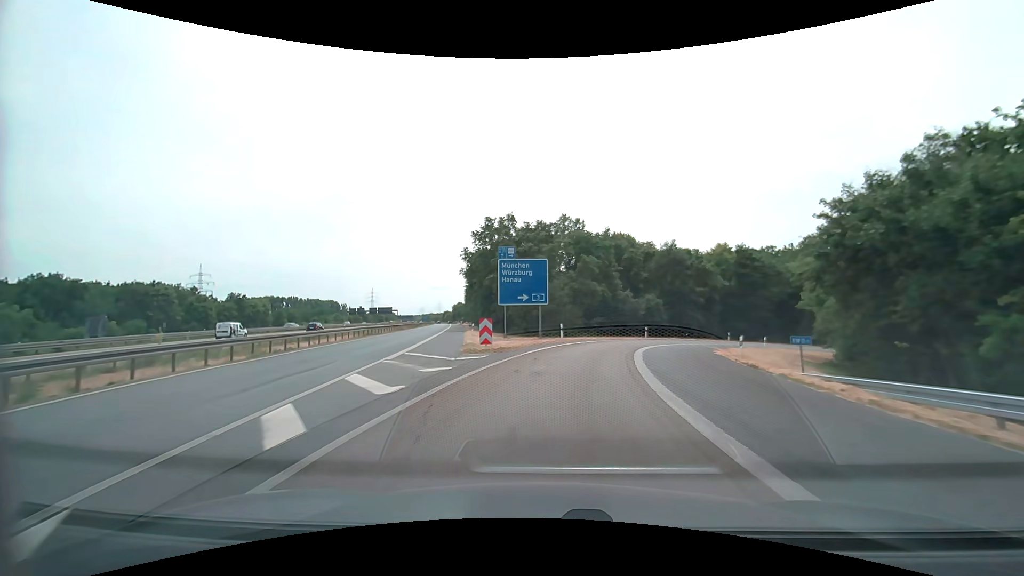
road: motorway_link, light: Day
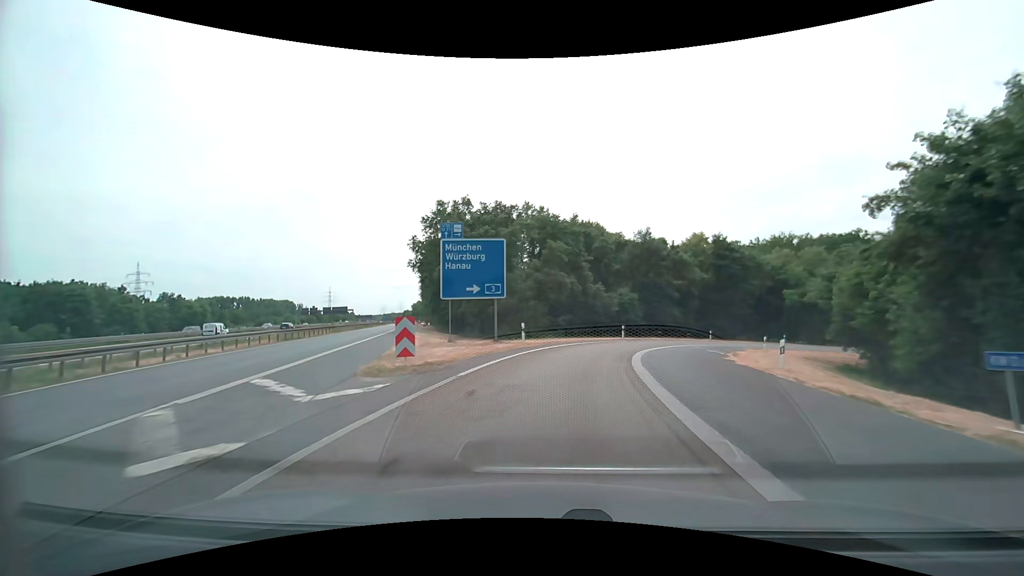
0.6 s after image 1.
(+0.3, +8.2) m; +4°
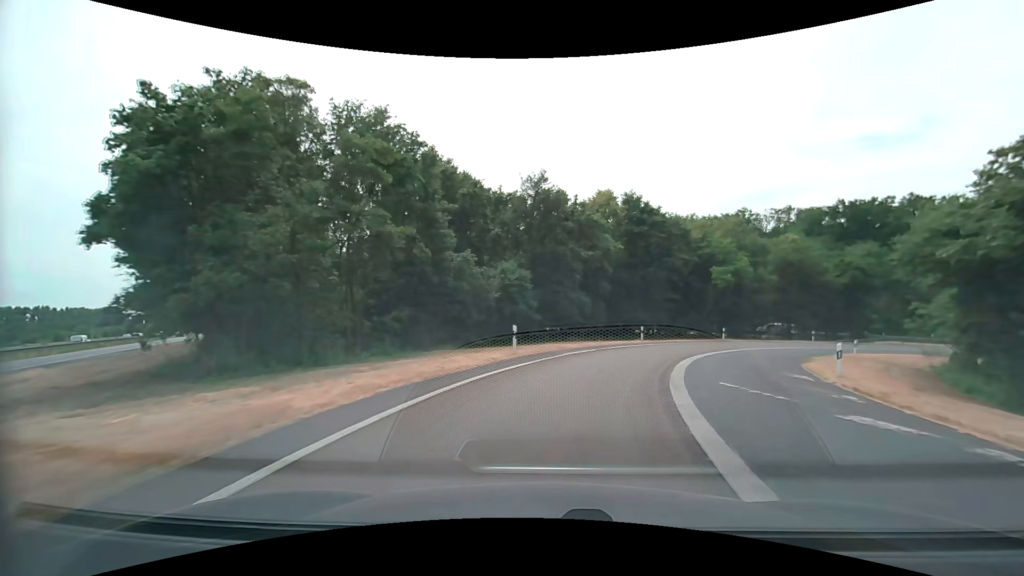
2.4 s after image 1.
(+2.5, +22.9) m; +14°
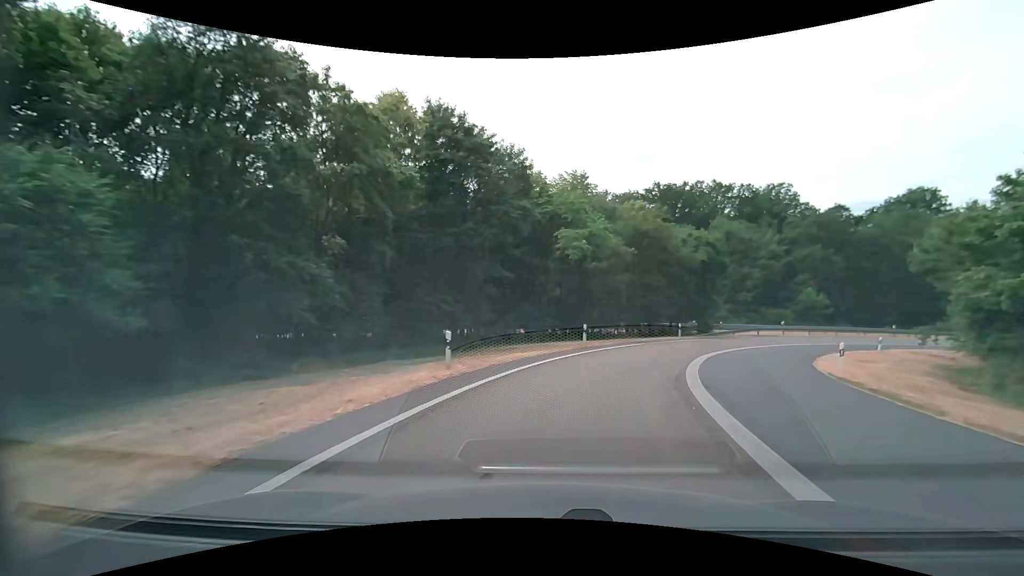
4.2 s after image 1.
(+3.7, +20.8) m; +21°
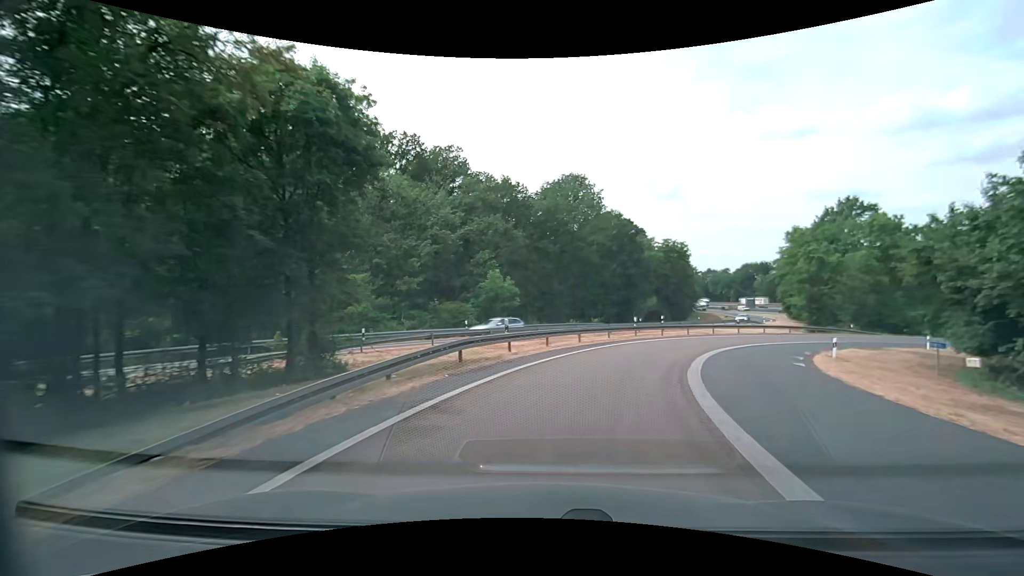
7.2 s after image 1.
(+11.2, +33.7) m; +37°
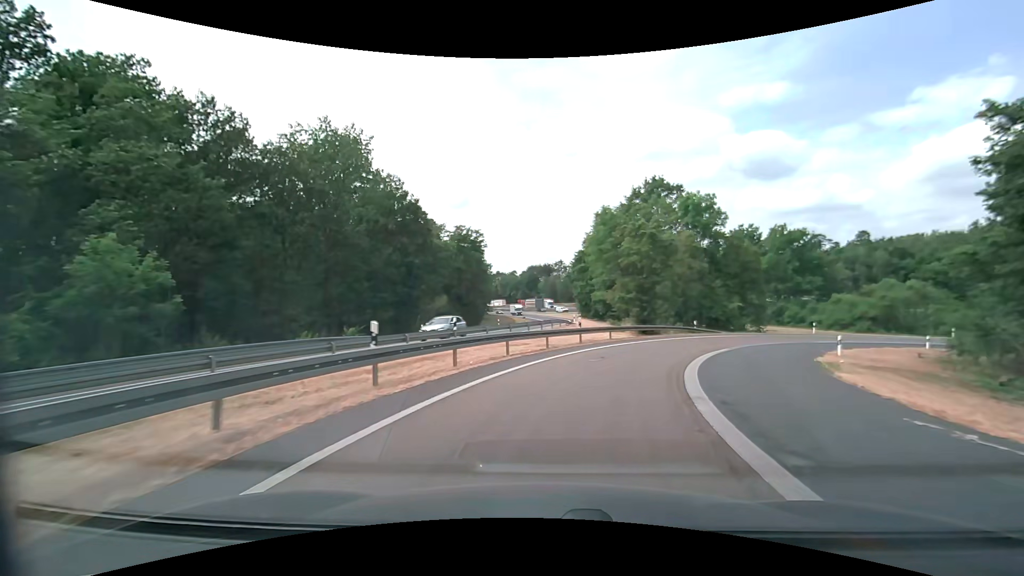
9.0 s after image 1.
(+4.5, +22.1) m; +23°
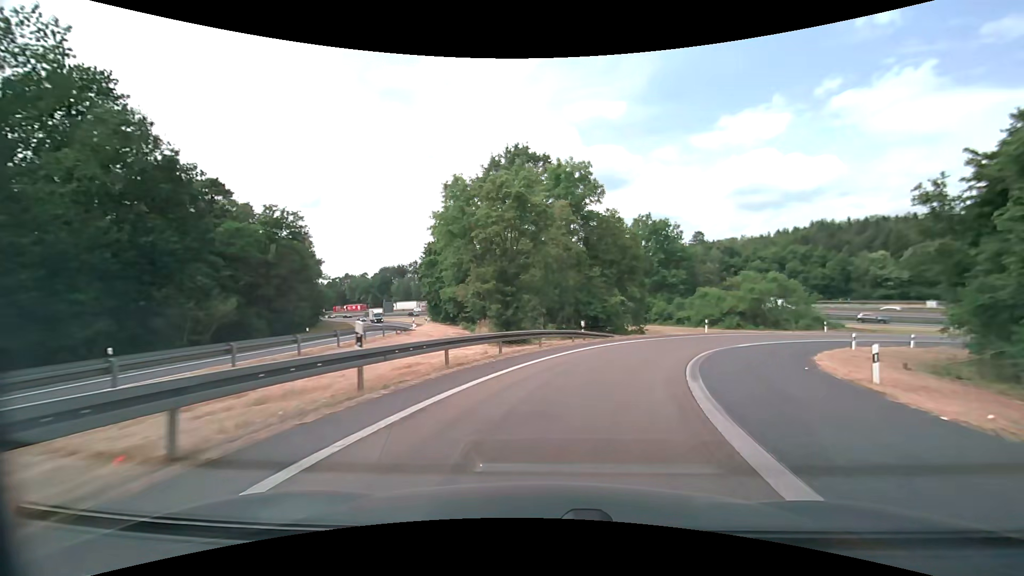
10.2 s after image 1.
(+2.2, +15.3) m; +16°
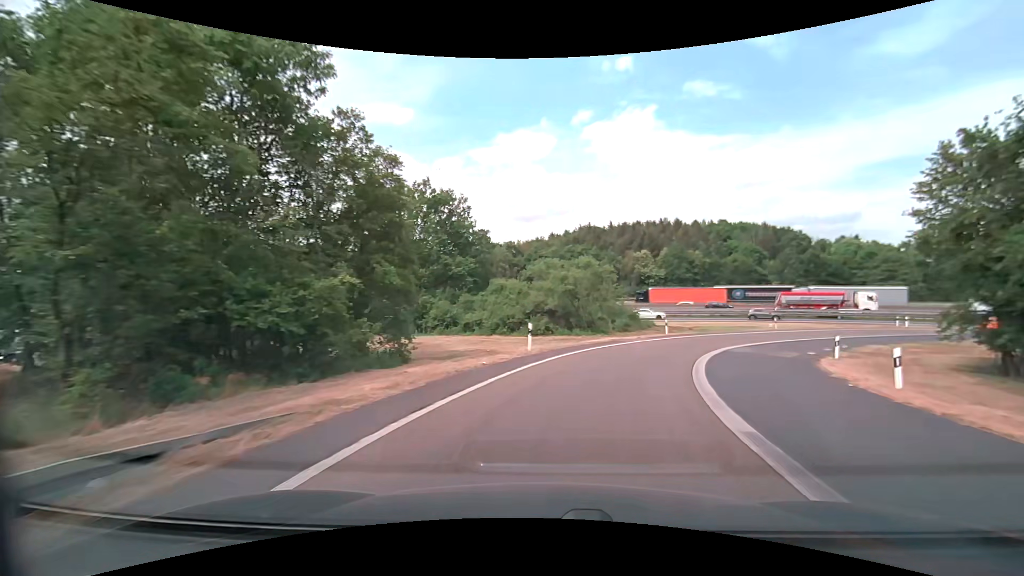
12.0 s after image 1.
(+5.0, +23.2) m; +24°
(+1, +10) (+4, +20) (+8, +28) (+14, +36) (+22, +43) (+30, +48) (+40, +52) (+49, +54) (+59, +53) (+69, +51) m
